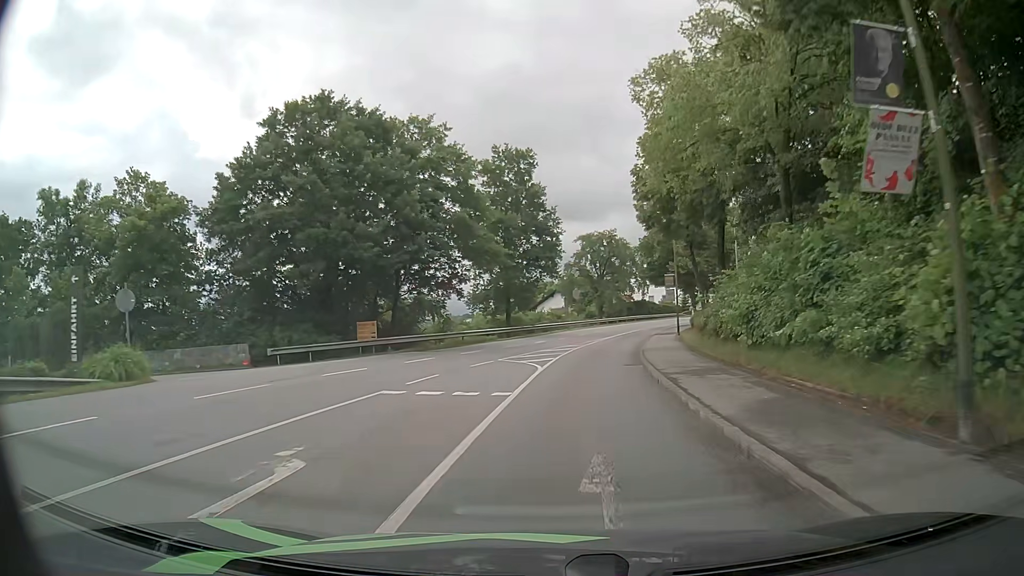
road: tertiary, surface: asphalt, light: Day
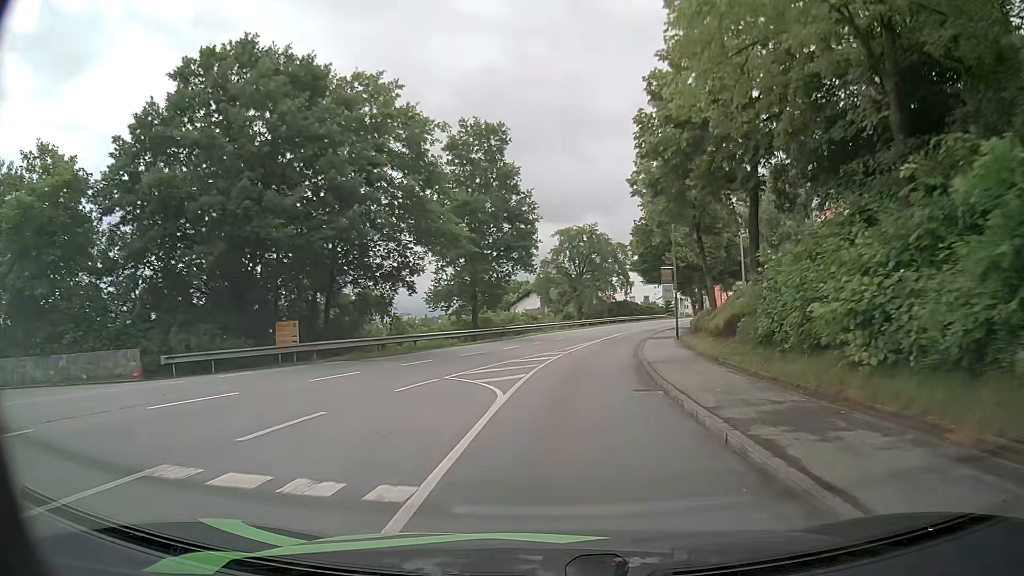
(+0.1, +7.4) m; +2°
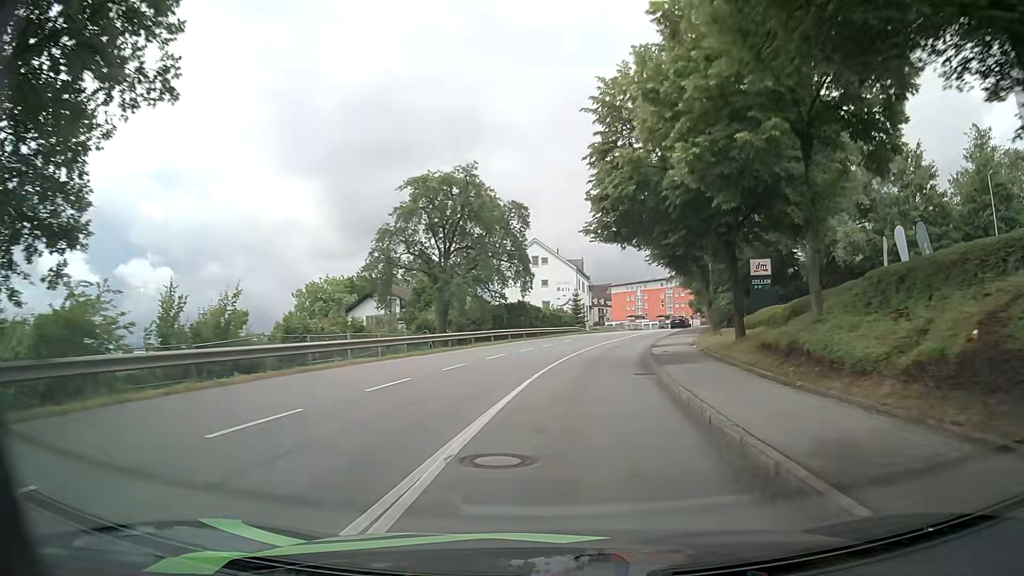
(+3.0, +36.6) m; +10°
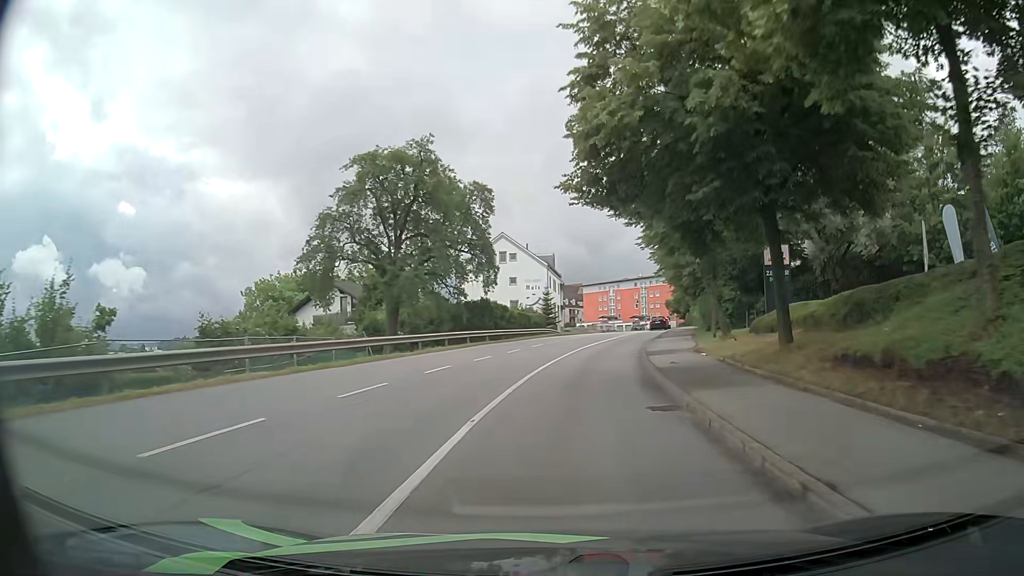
(+0.1, +7.2) m; +3°
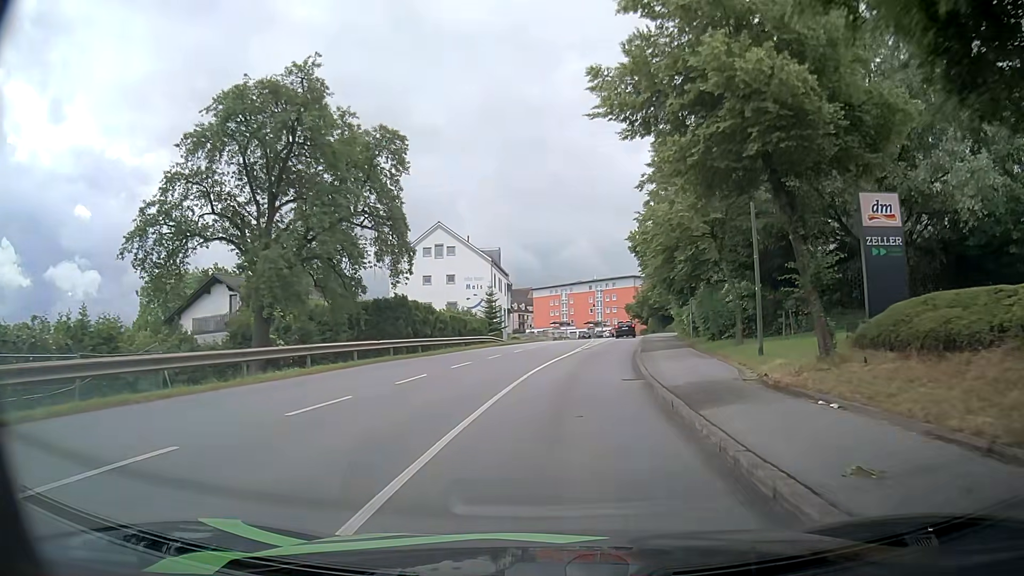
(+0.4, +13.6) m; +3°
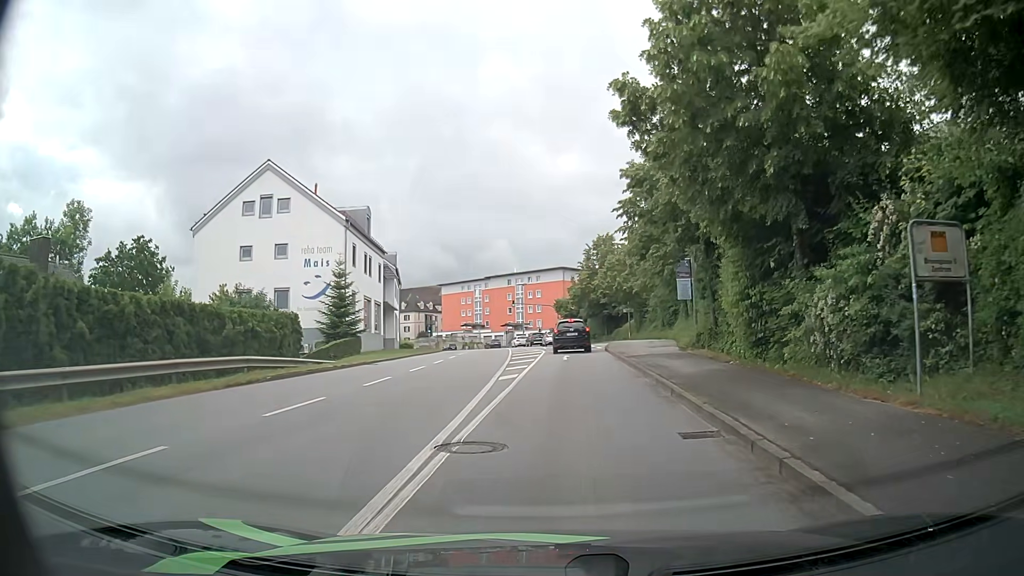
(+2.2, +29.1) m; +7°
